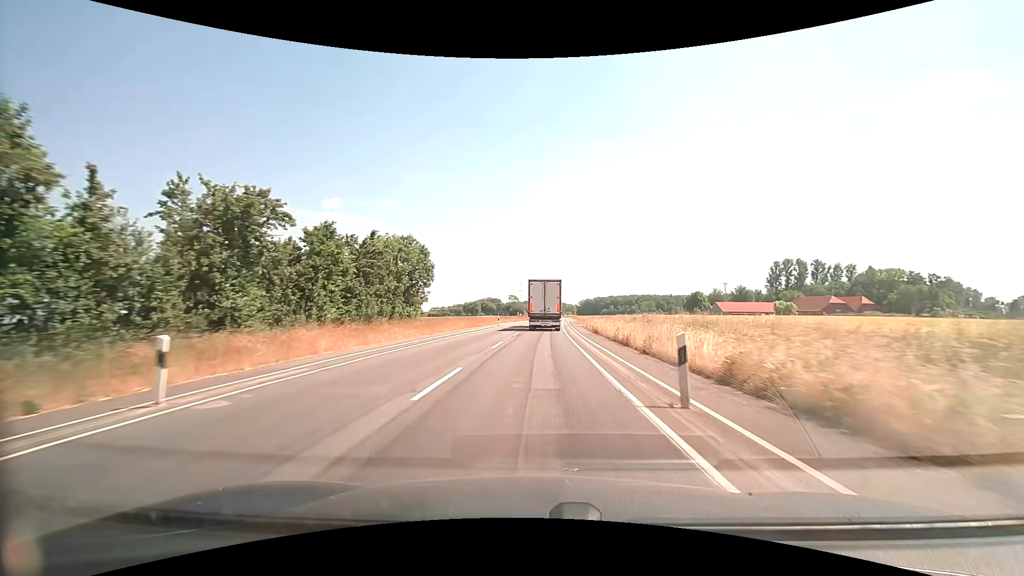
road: secondary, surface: asphalt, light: Day
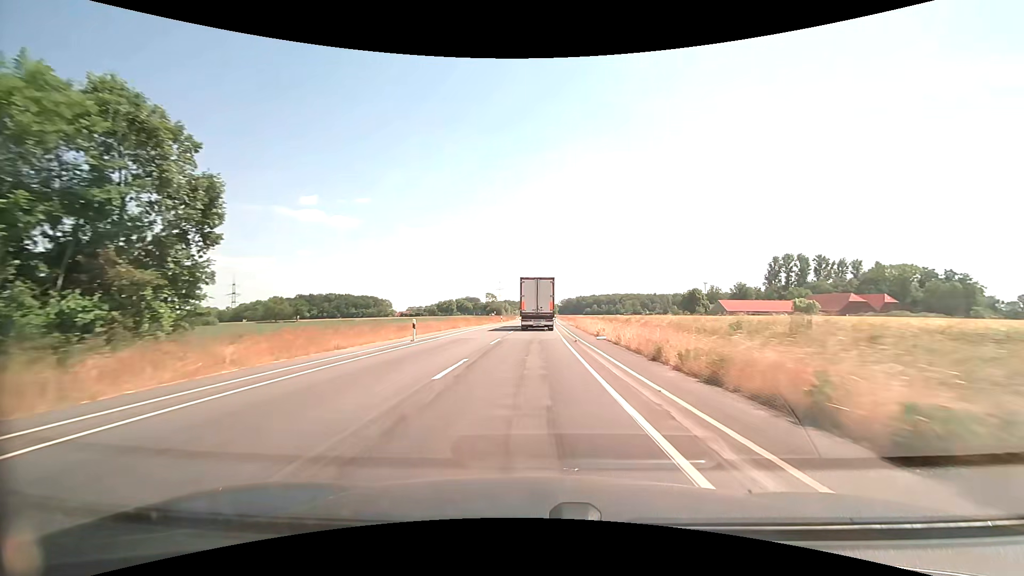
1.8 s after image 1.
(+0.7, +33.1) m; +2°
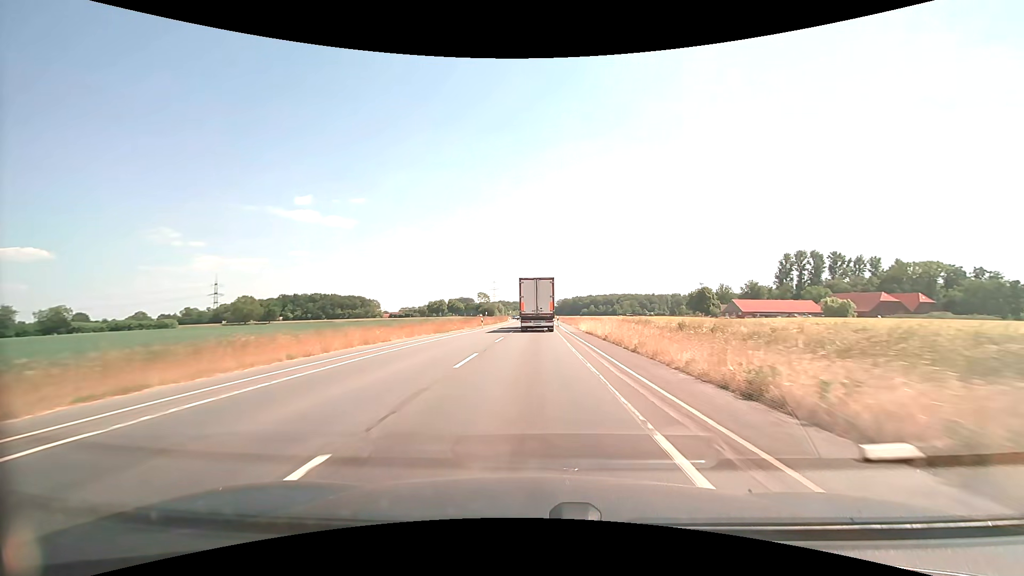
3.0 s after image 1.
(+0.1, +21.6) m; 0°
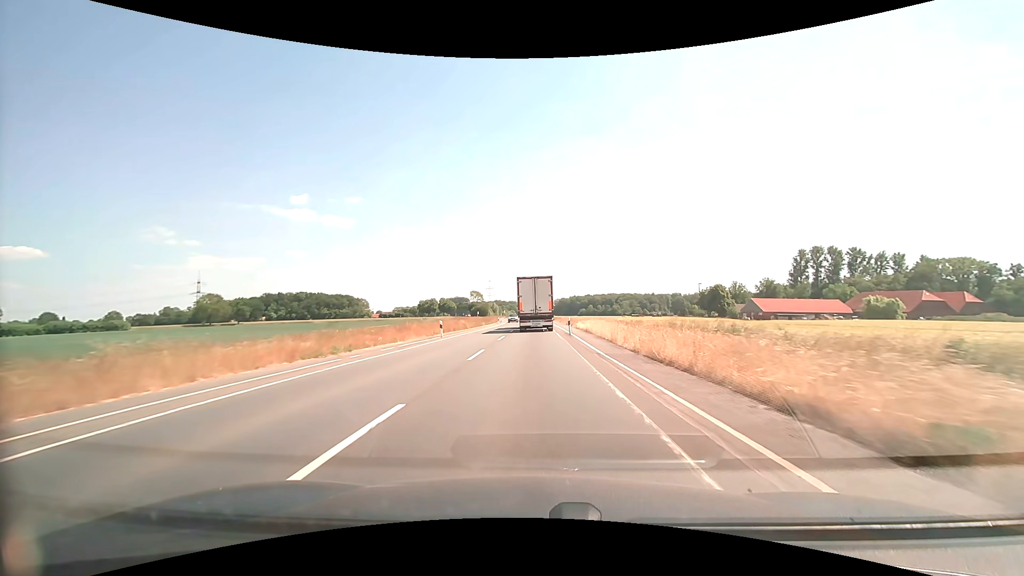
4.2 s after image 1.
(+0.1, +21.3) m; +1°
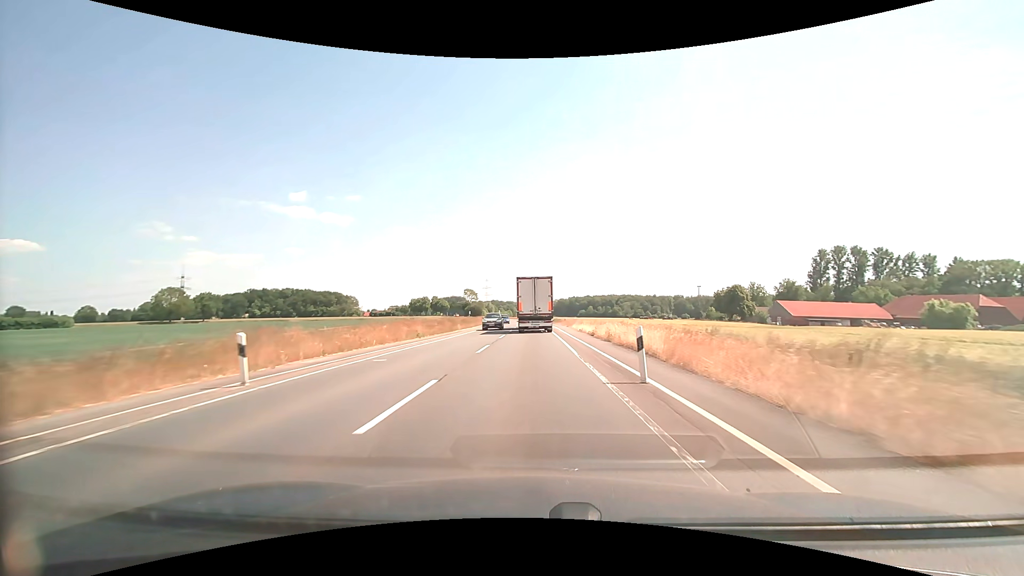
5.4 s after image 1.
(0.0, +21.0) m; 0°
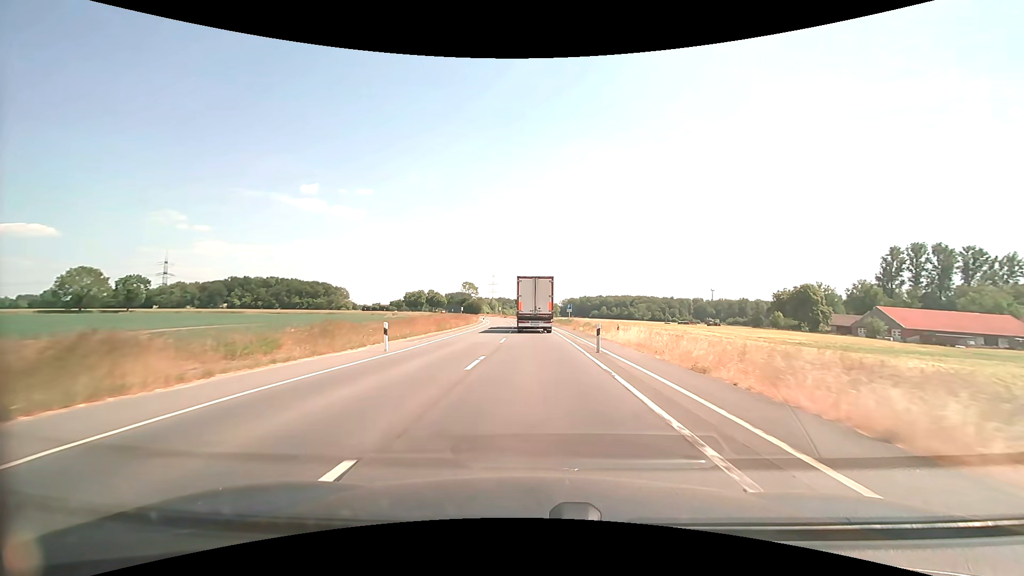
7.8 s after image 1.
(-0.2, +41.3) m; -1°
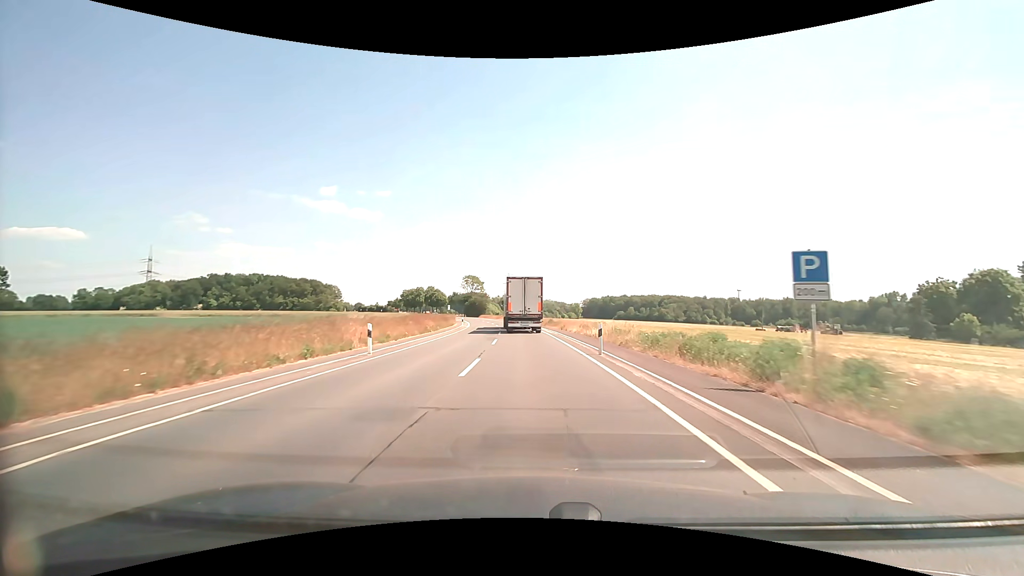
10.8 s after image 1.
(-0.5, +50.9) m; -2°
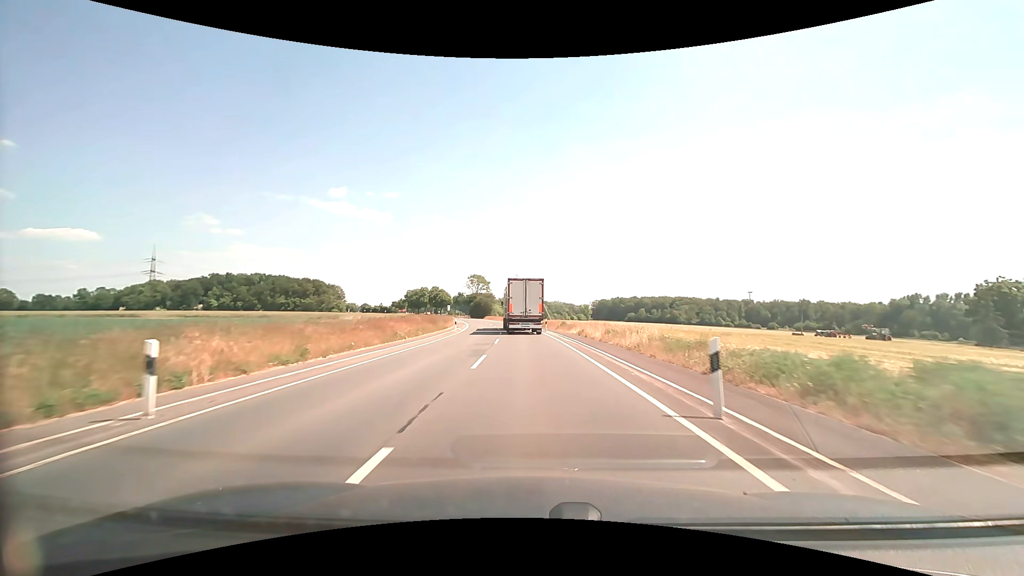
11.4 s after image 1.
(-0.1, +10.1) m; -1°
